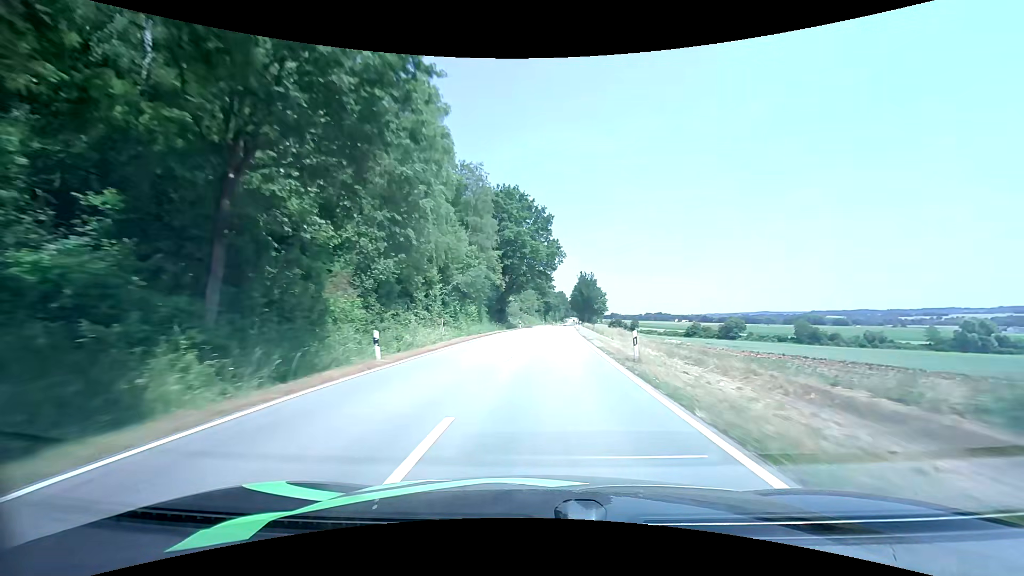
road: tertiary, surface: asphalt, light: Day
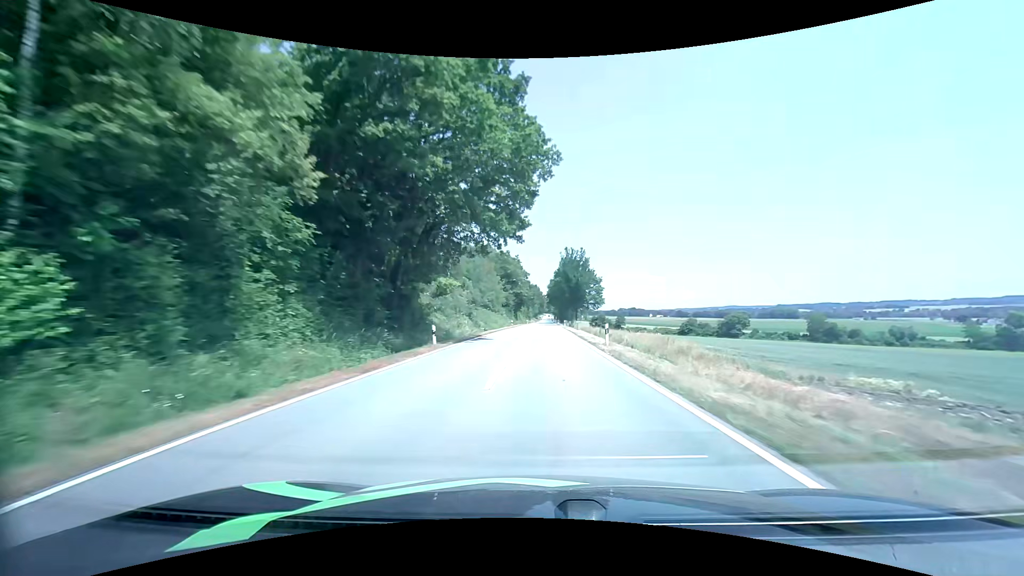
(+1.1, +42.8) m; +3°
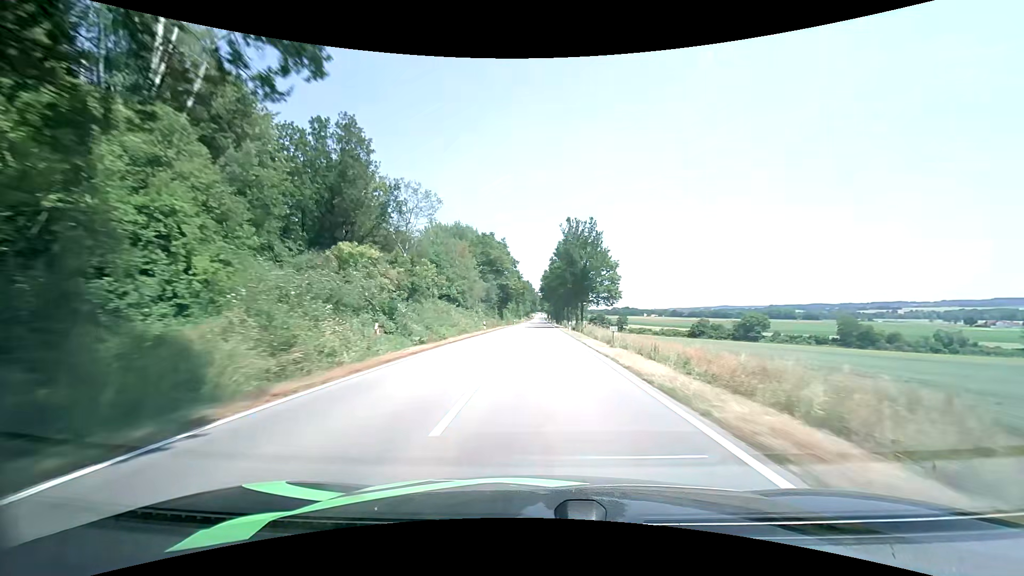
(+0.4, +28.4) m; +1°
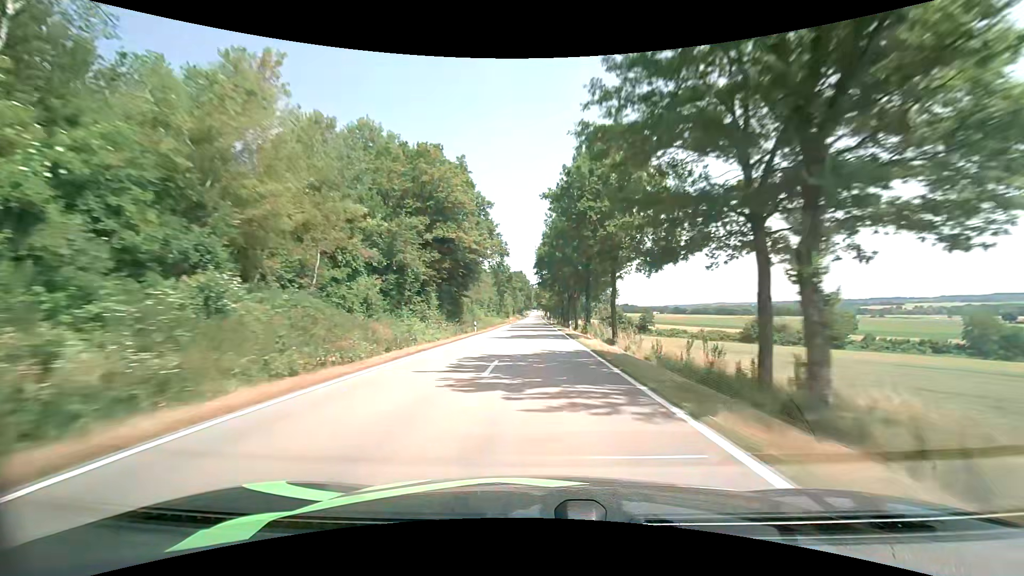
(+0.4, +56.7) m; +1°
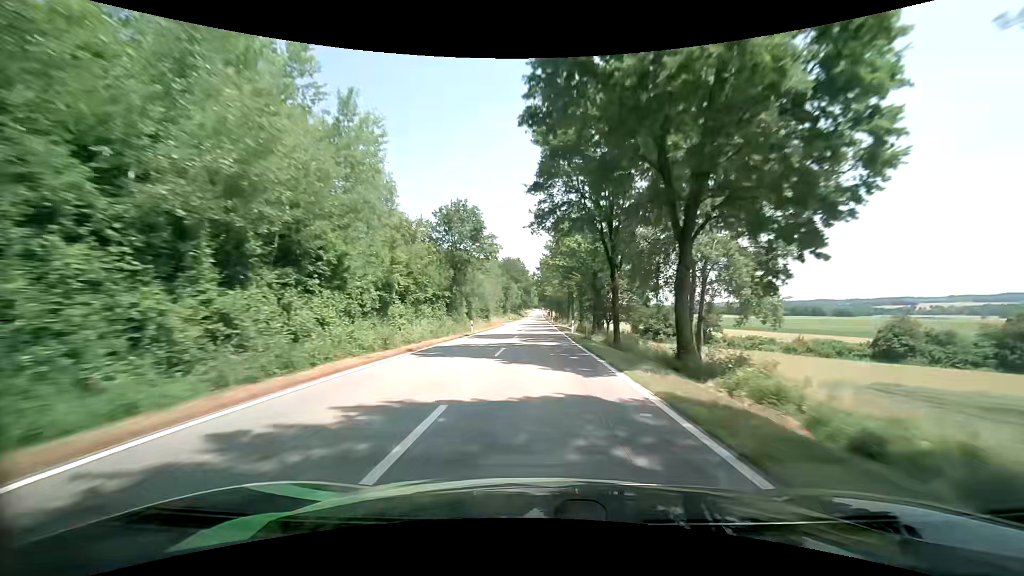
(+0.1, +57.8) m; 0°
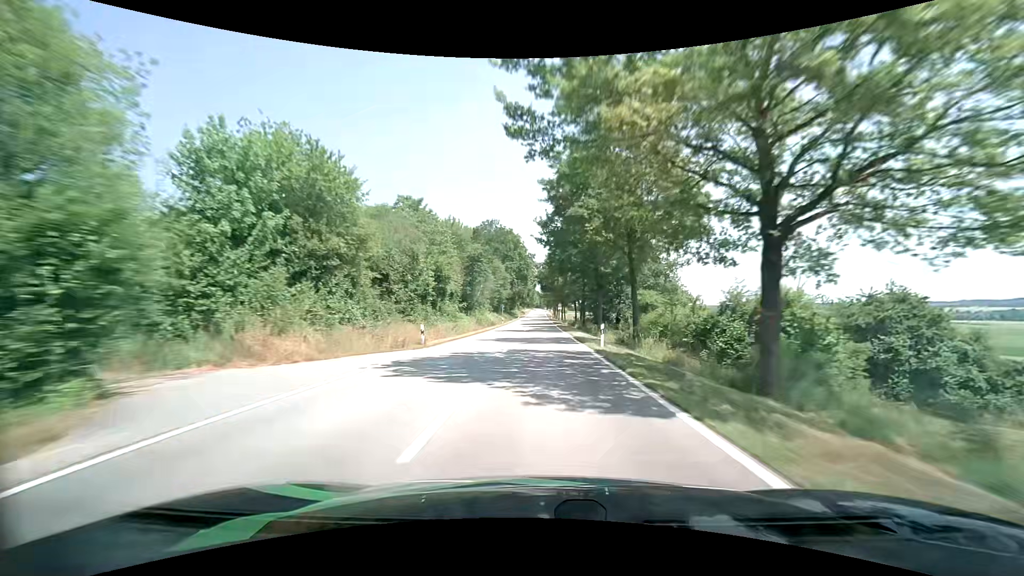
(-0.6, +72.8) m; 0°
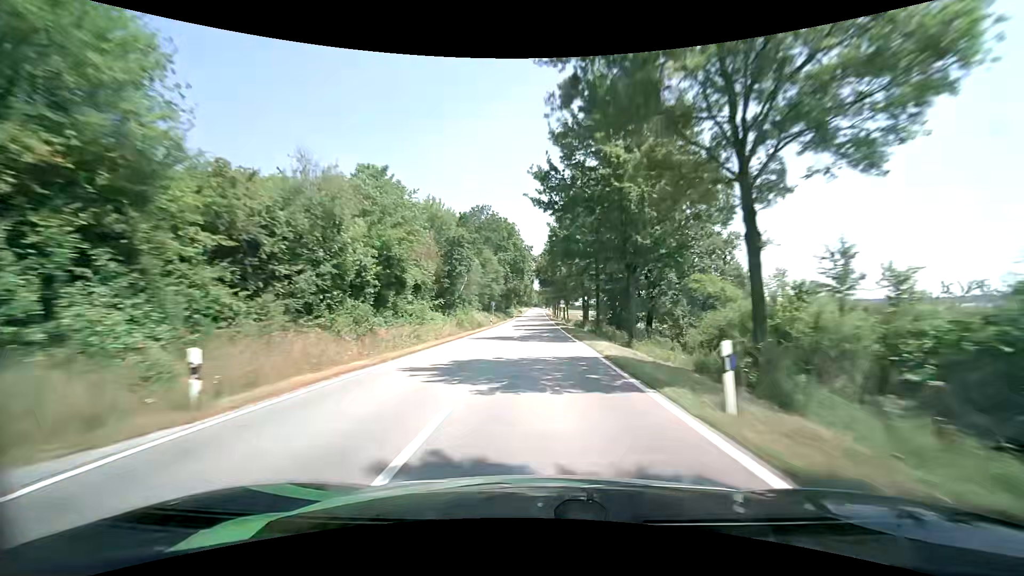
(0.0, +14.5) m; 0°
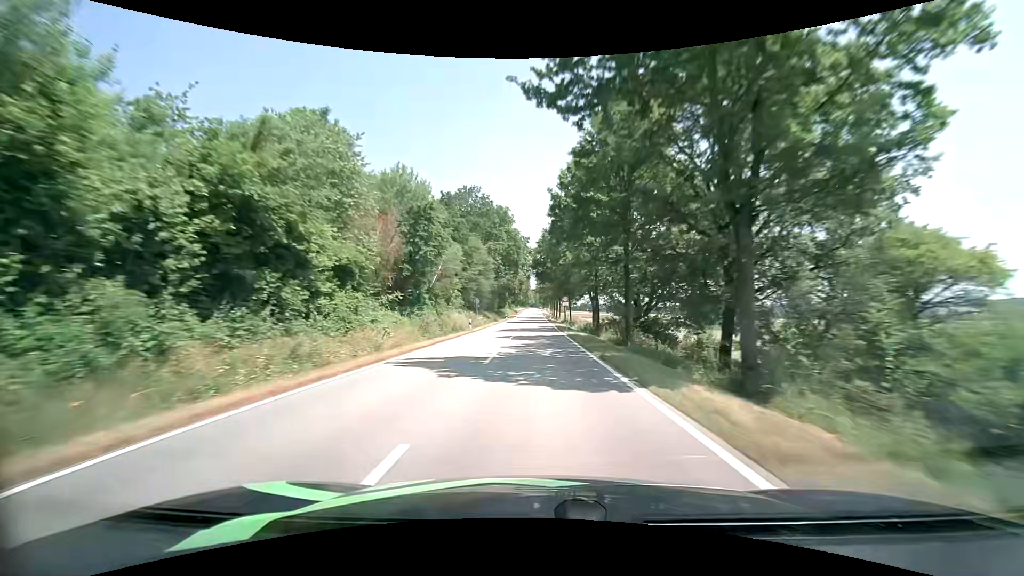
(0.0, +14.4) m; 0°
